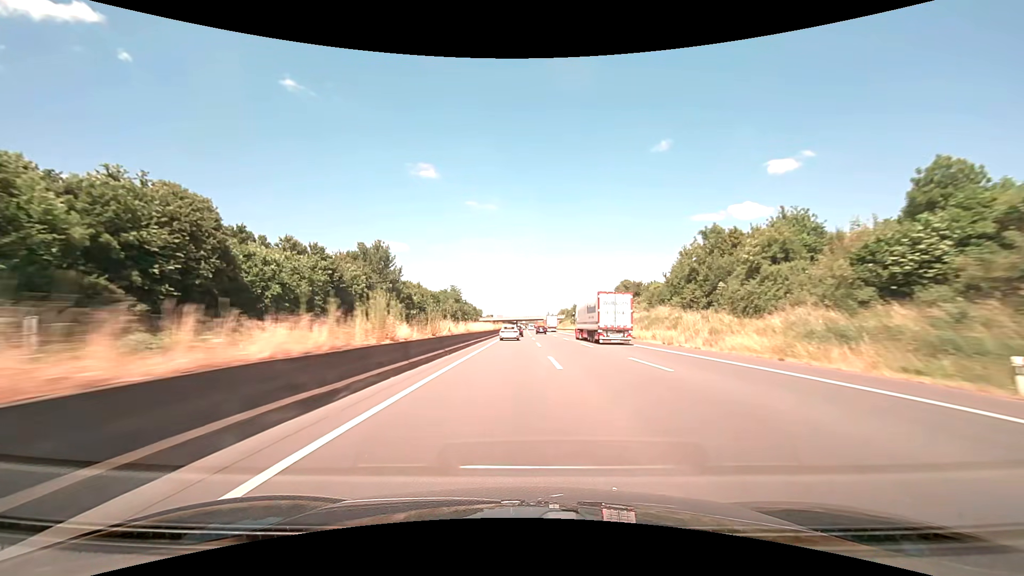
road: motorway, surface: asphalt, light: Day
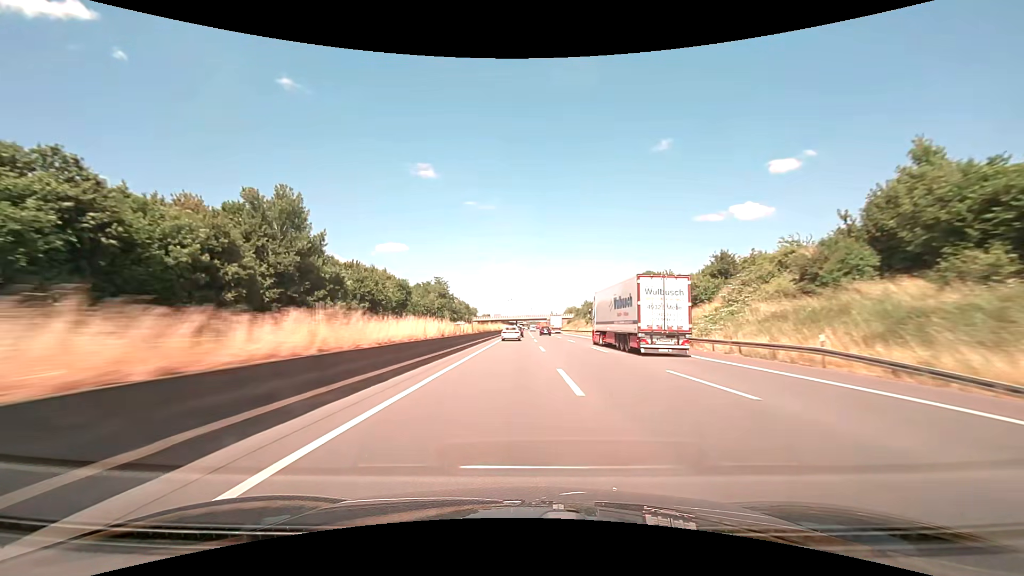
(-0.1, +41.9) m; 0°
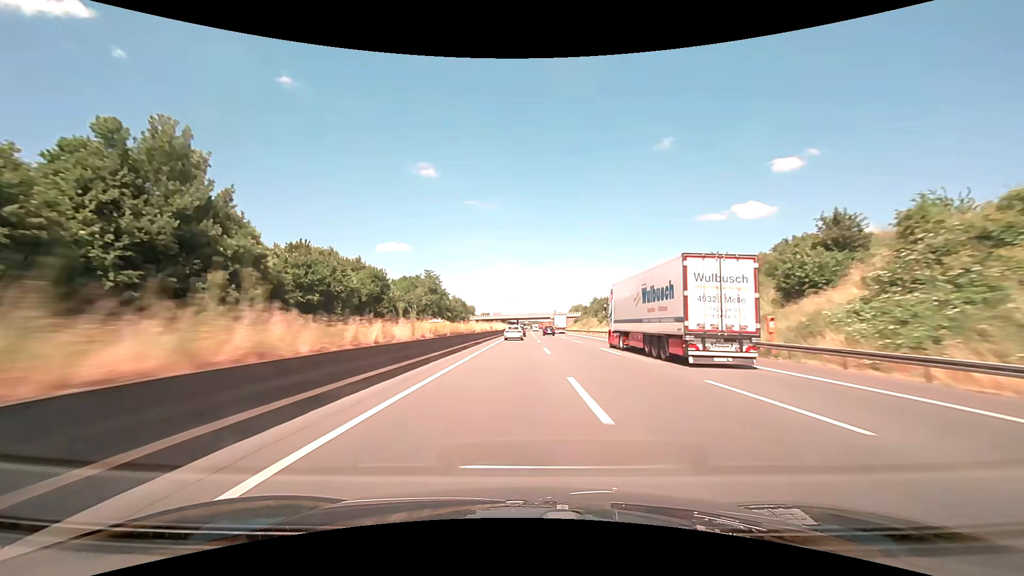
(0.0, +21.2) m; 0°
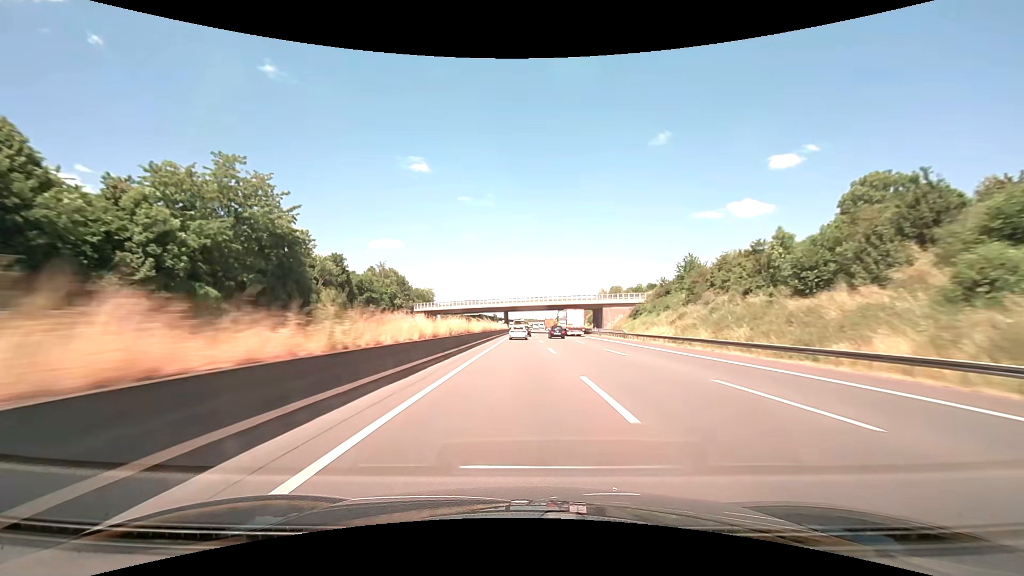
(+0.2, +107.6) m; 0°
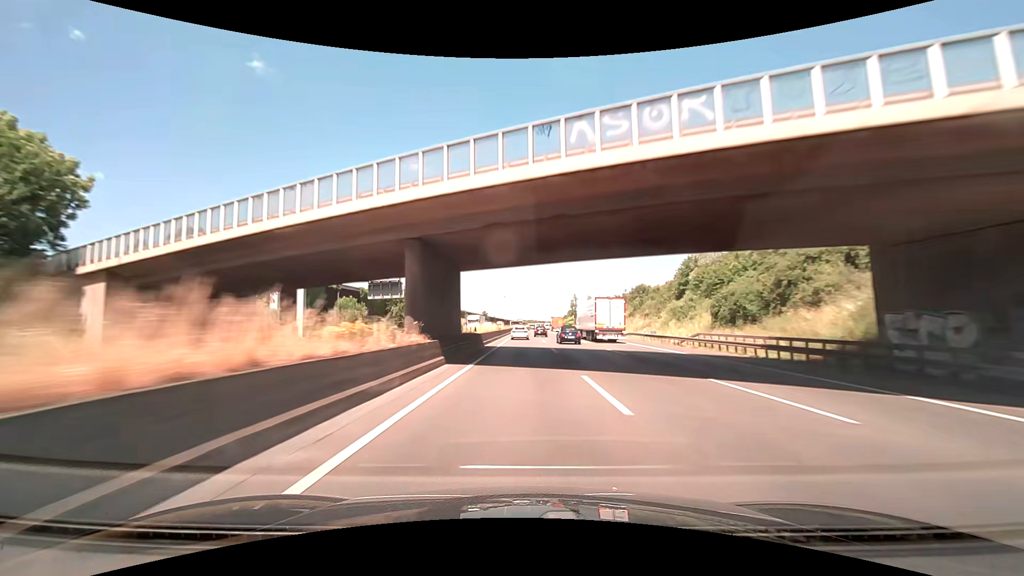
(+0.2, +89.4) m; 0°
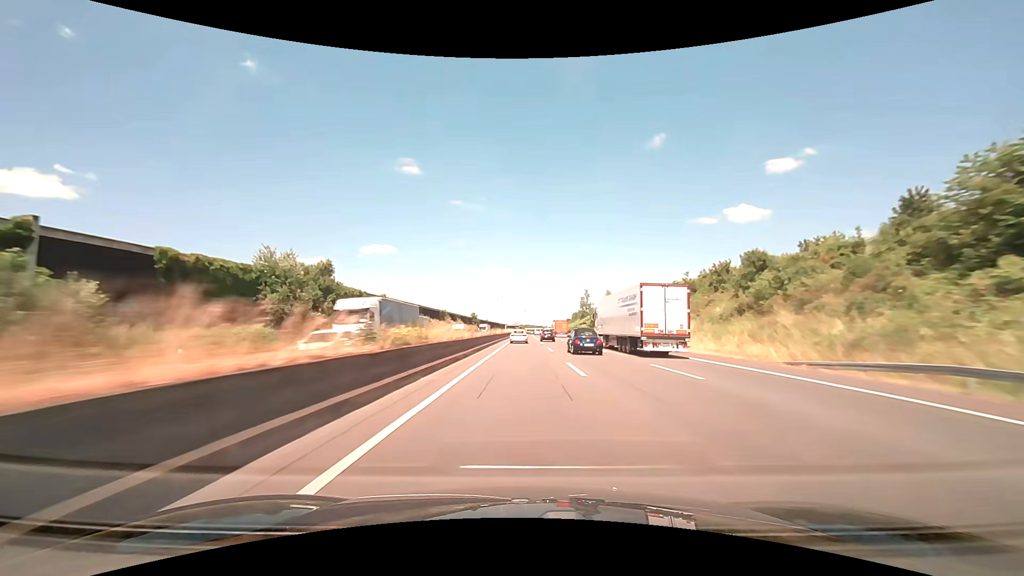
(-0.1, +47.4) m; 0°
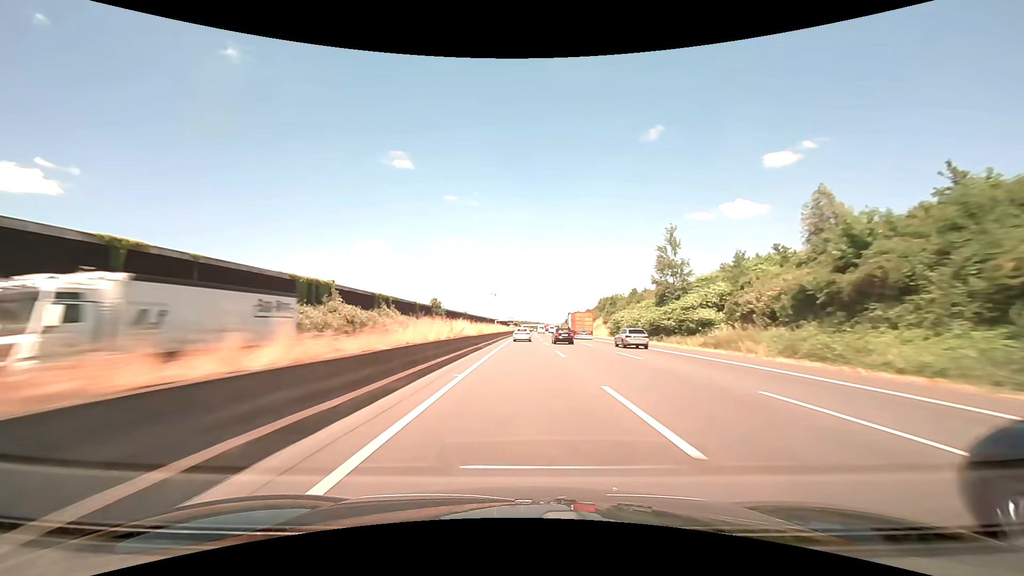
(+0.4, +99.7) m; 0°
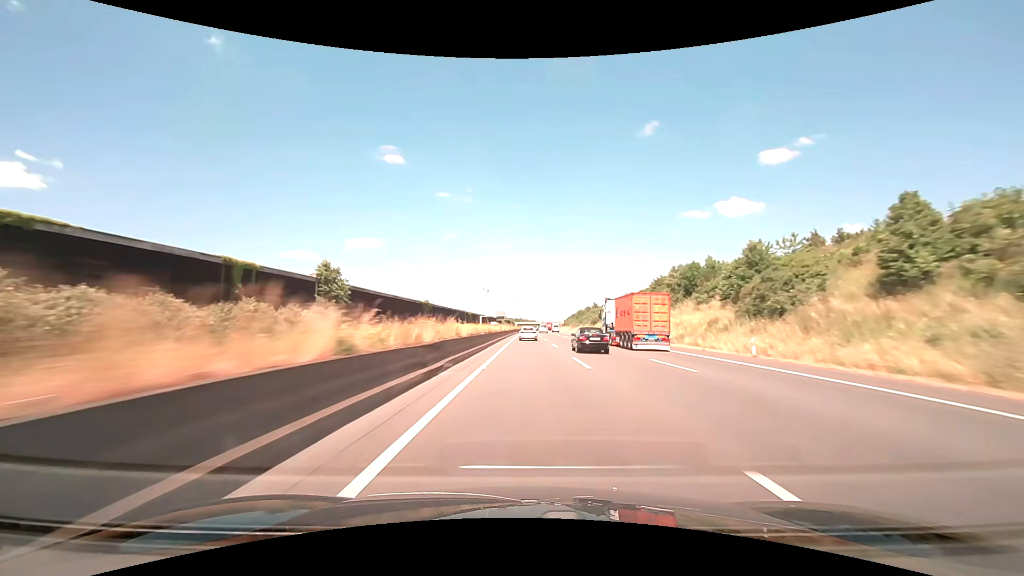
(+0.1, +78.6) m; 0°
(0, +10) (0, +20) (0, +30) (0, +40) (0, +50) (0, +60) (+1, +70) (+1, +80) (+1, +90) (+1, +100) m
